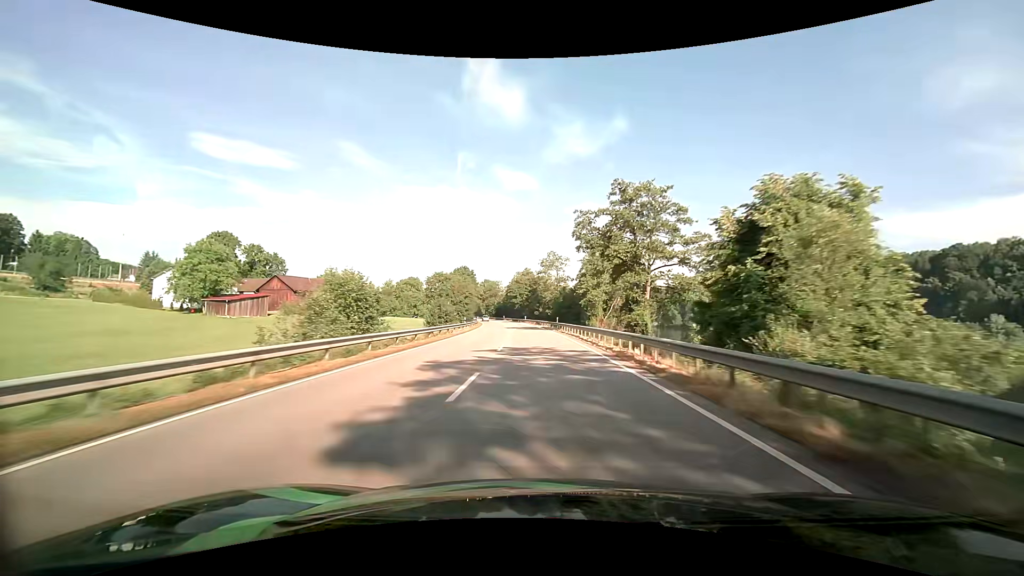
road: primary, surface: asphalt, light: Day
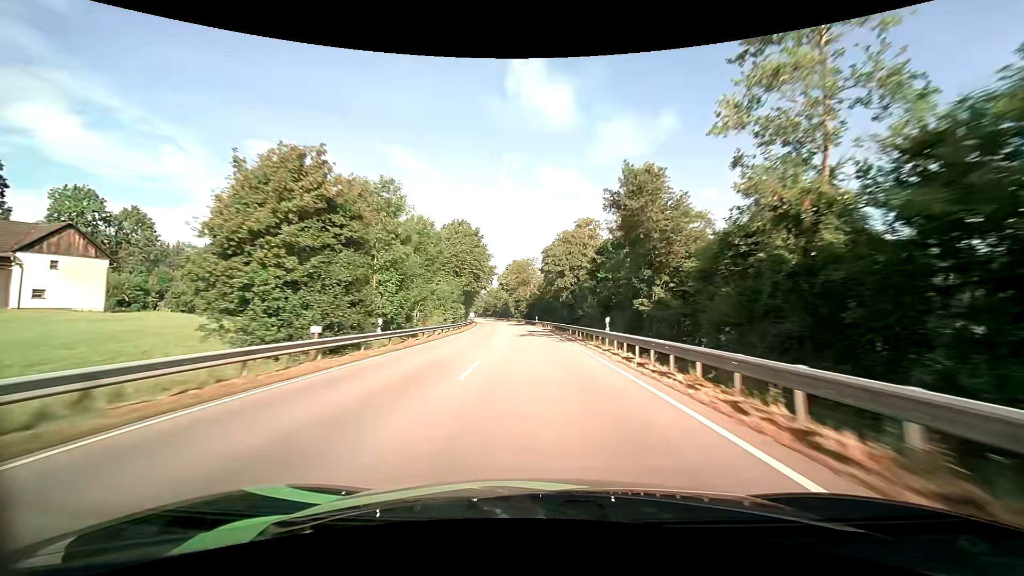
(-3.5, +80.8) m; -5°
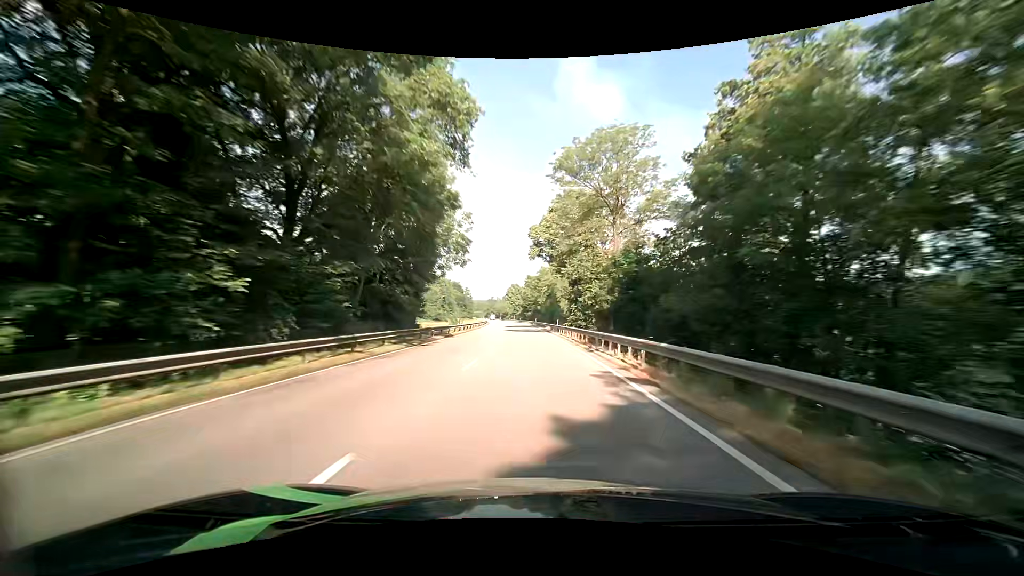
(-3.9, +81.6) m; -5°
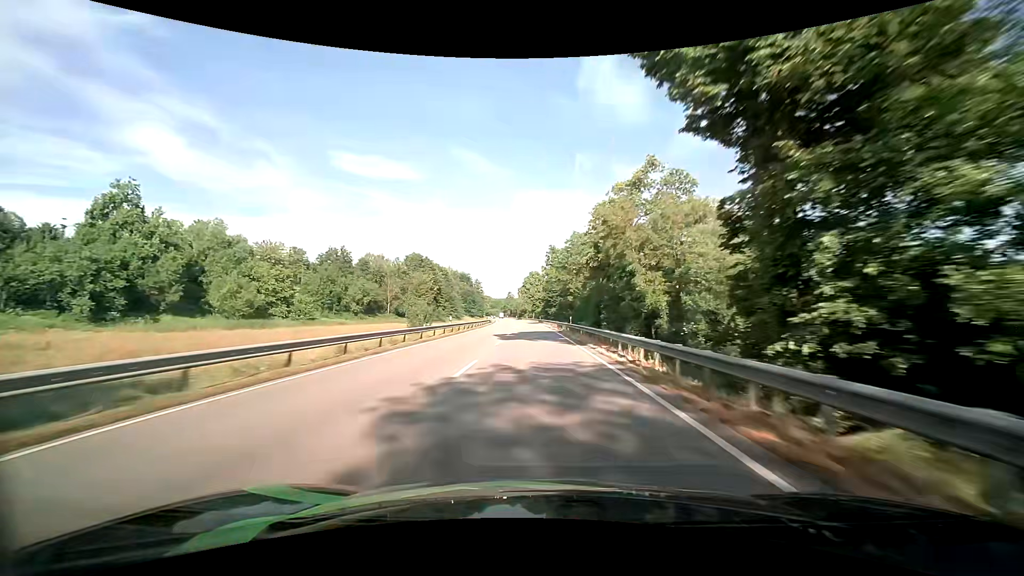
(-1.3, +49.5) m; -3°
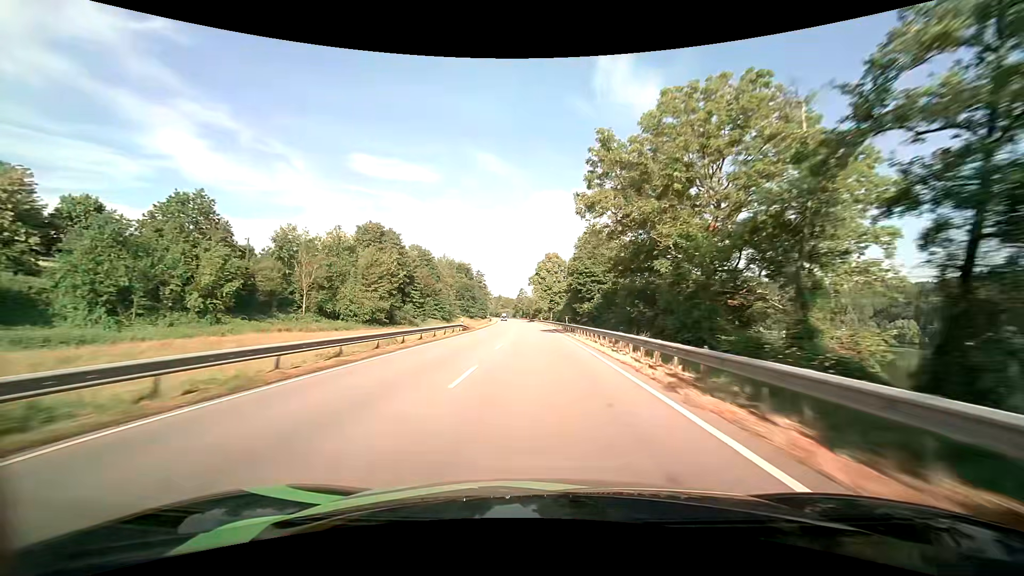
(-0.9, +49.3) m; -2°
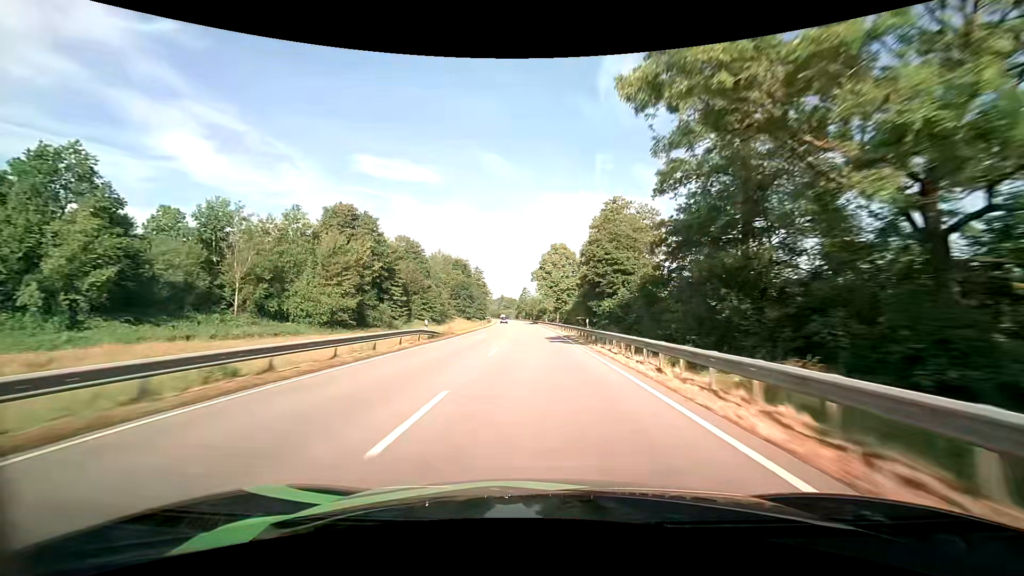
(-0.1, +16.5) m; -1°
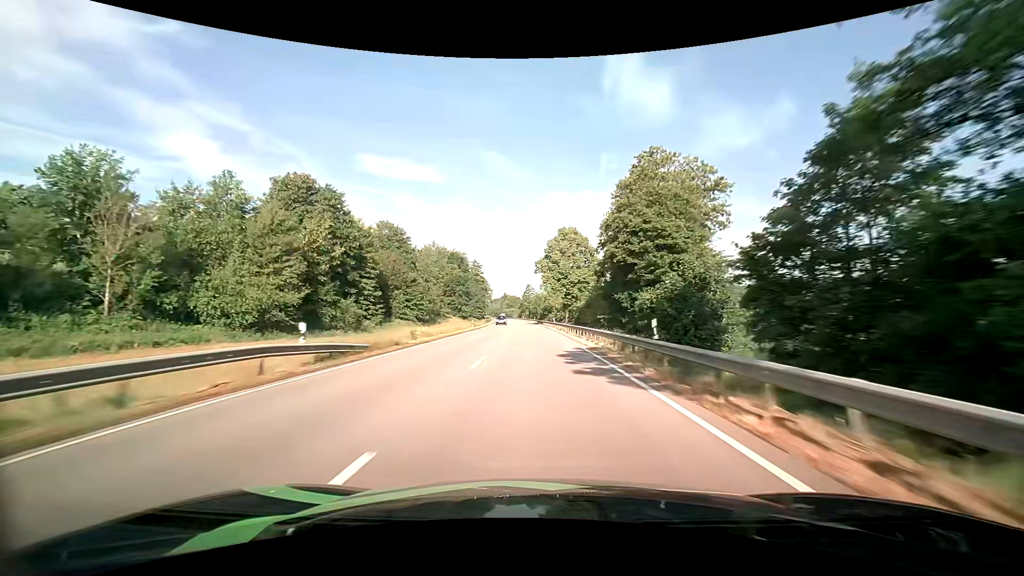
(0.0, +16.5) m; 0°
